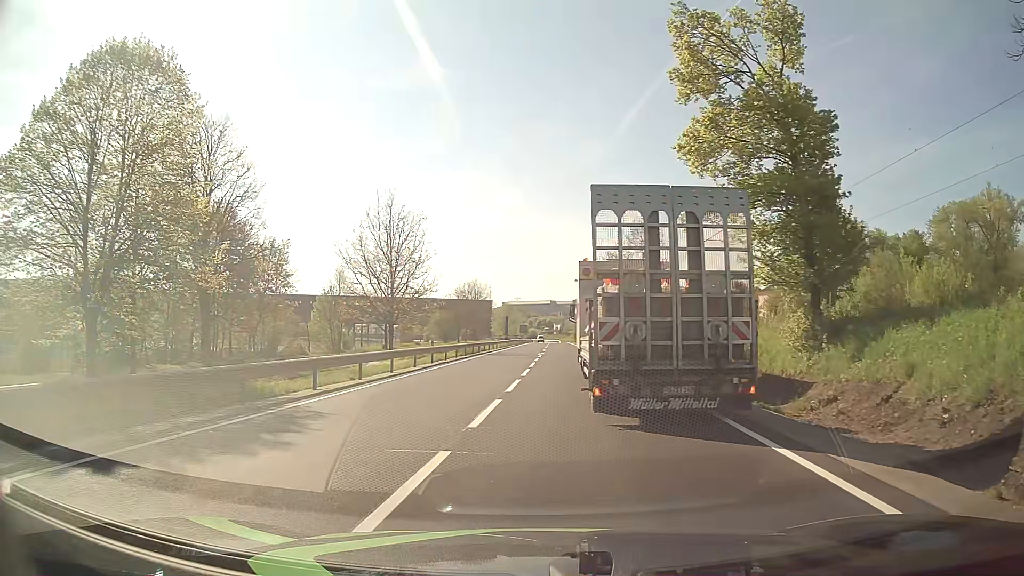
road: primary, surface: asphalt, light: Day
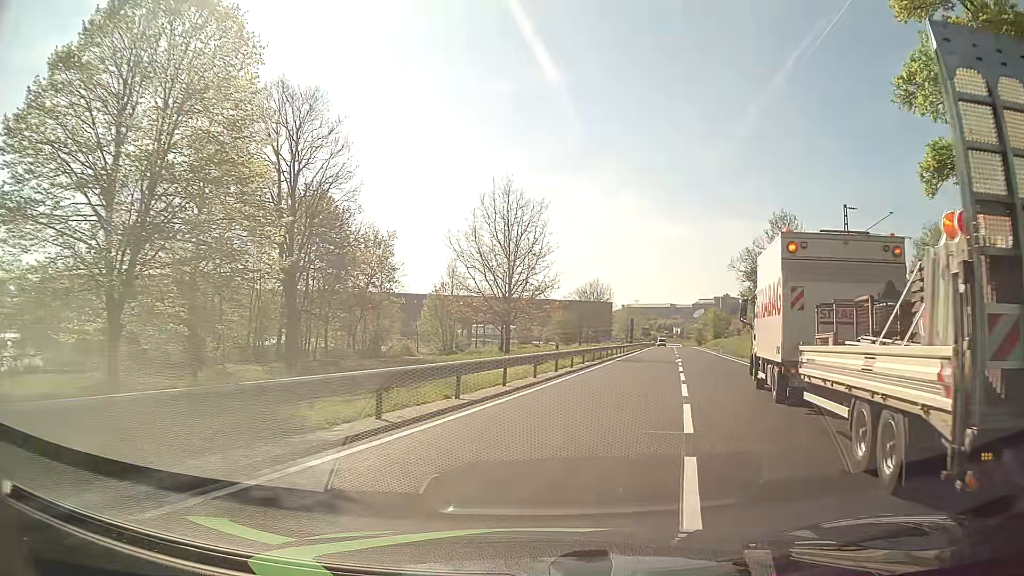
(-0.9, +6.5) m; -10°
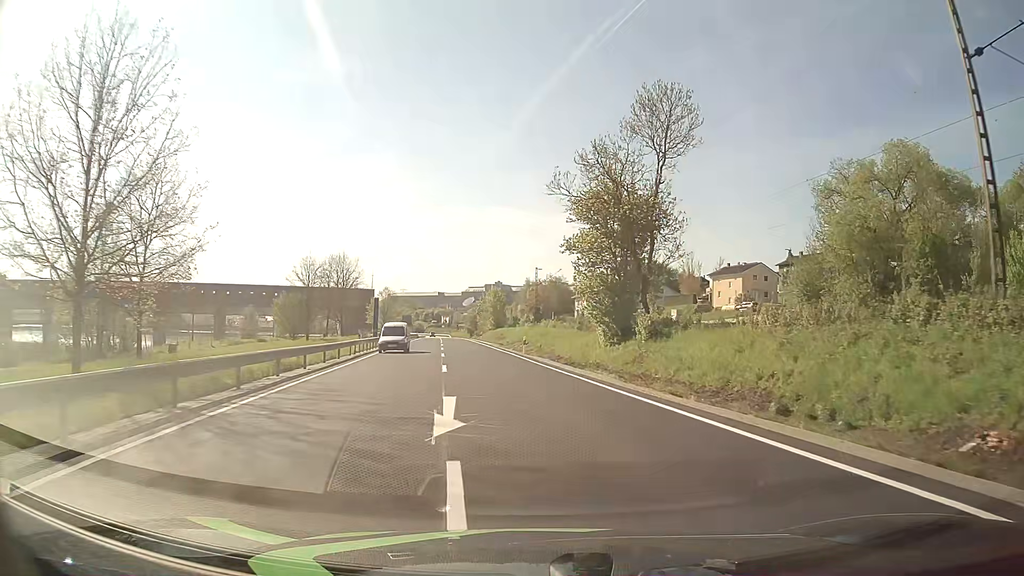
(+6.0, +31.1) m; +19°
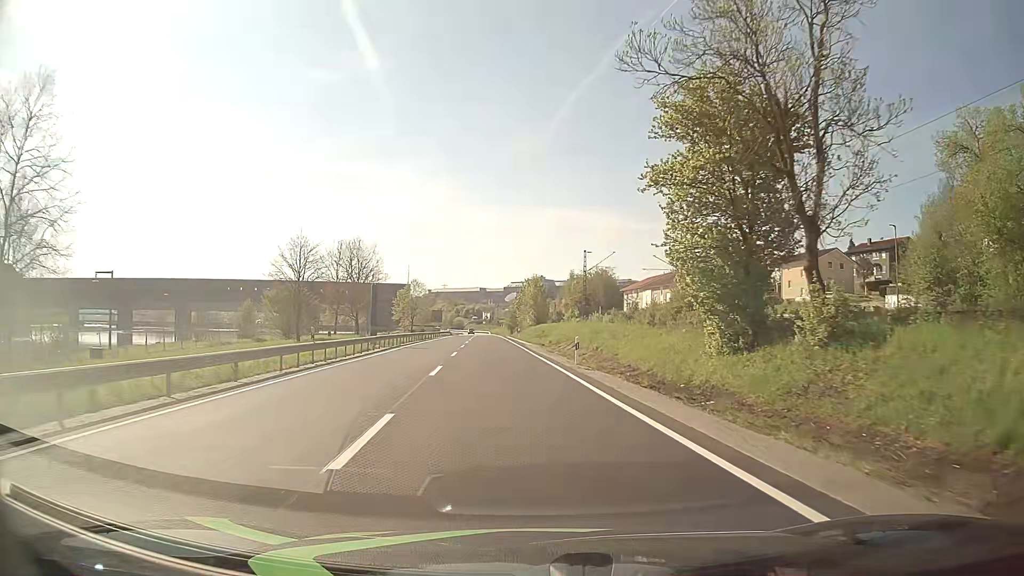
(-0.4, +15.2) m; -4°
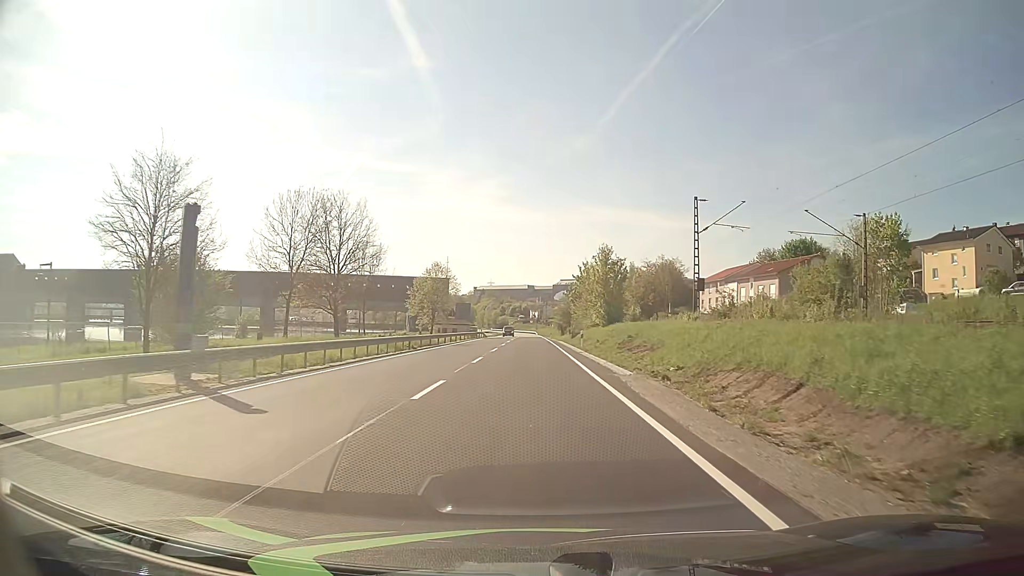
(-1.5, +30.6) m; -4°
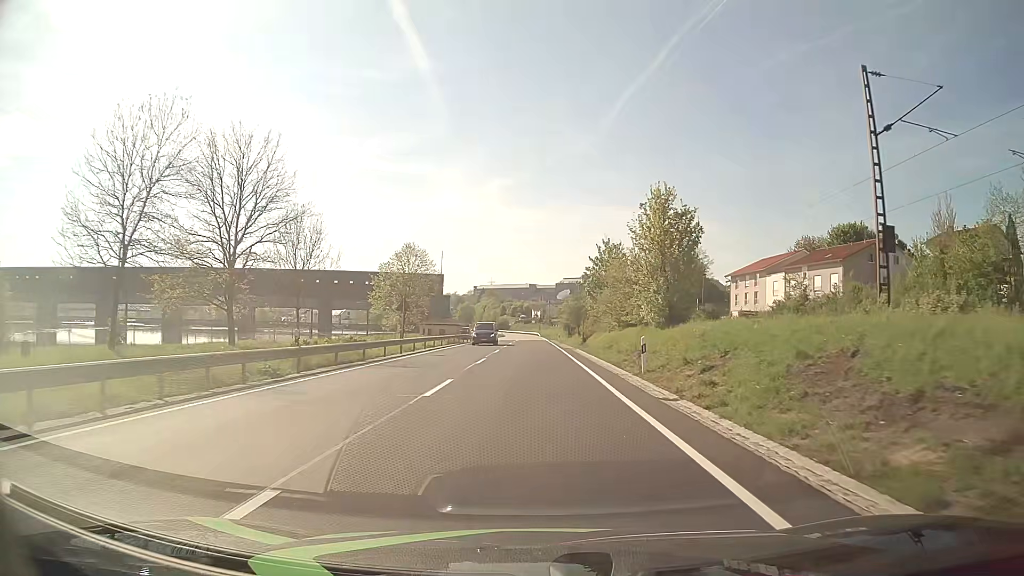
(-0.1, +23.0) m; 0°
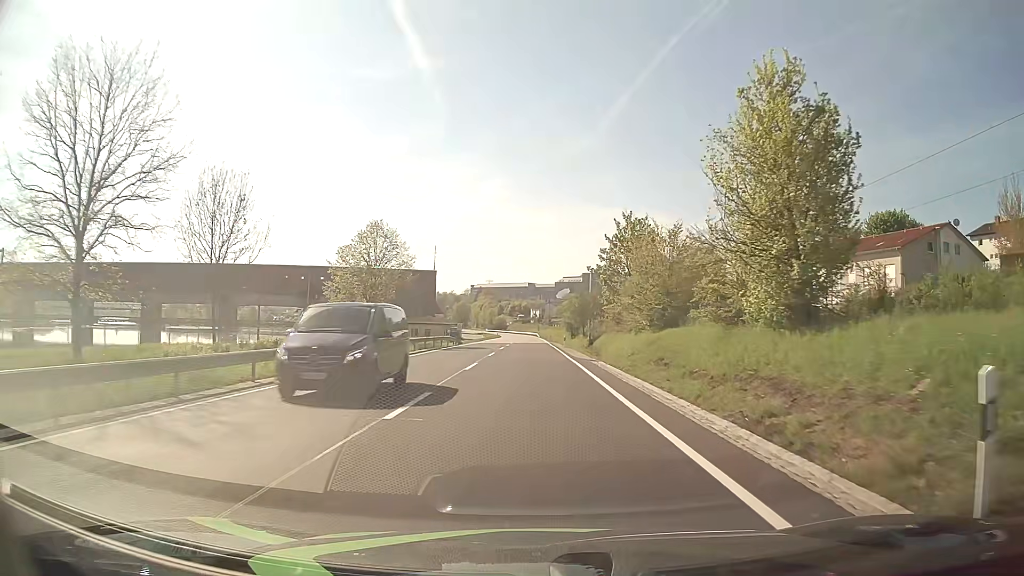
(0.0, +15.3) m; 0°
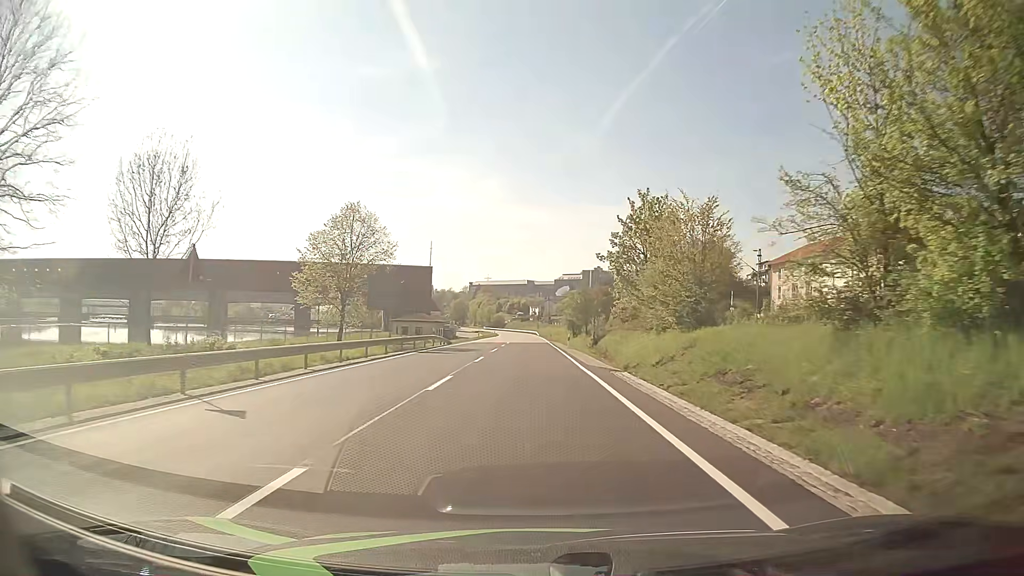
(0.0, +7.7) m; 0°
(0, +10) (0, +20) (0, +30) (0, +40) (0, +50) (0, +60) (0, +70) (0, +80) (0, +90) (0, +100) m
